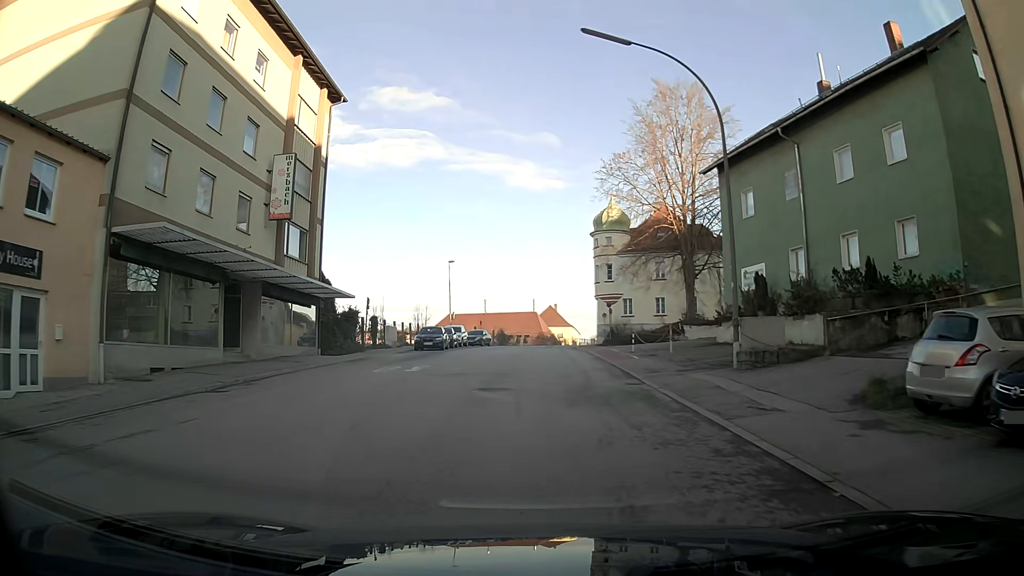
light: Day
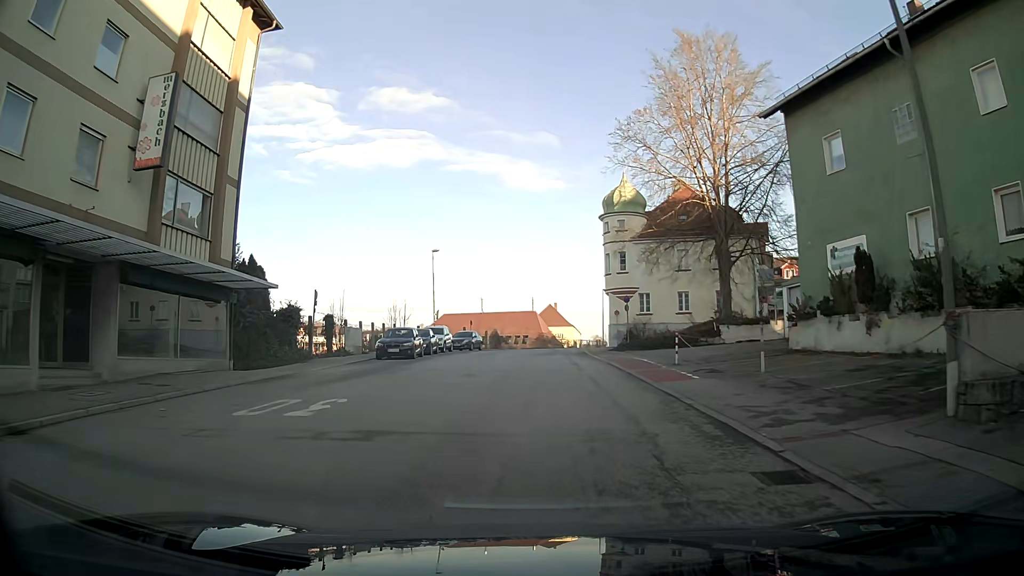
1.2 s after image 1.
(0.0, +9.5) m; 0°
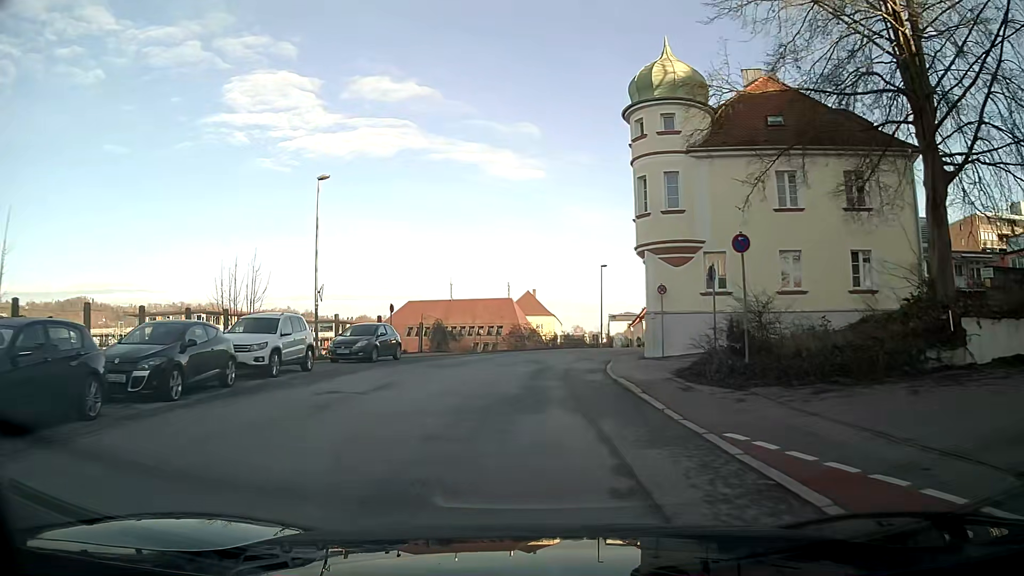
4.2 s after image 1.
(+0.6, +24.5) m; +2°
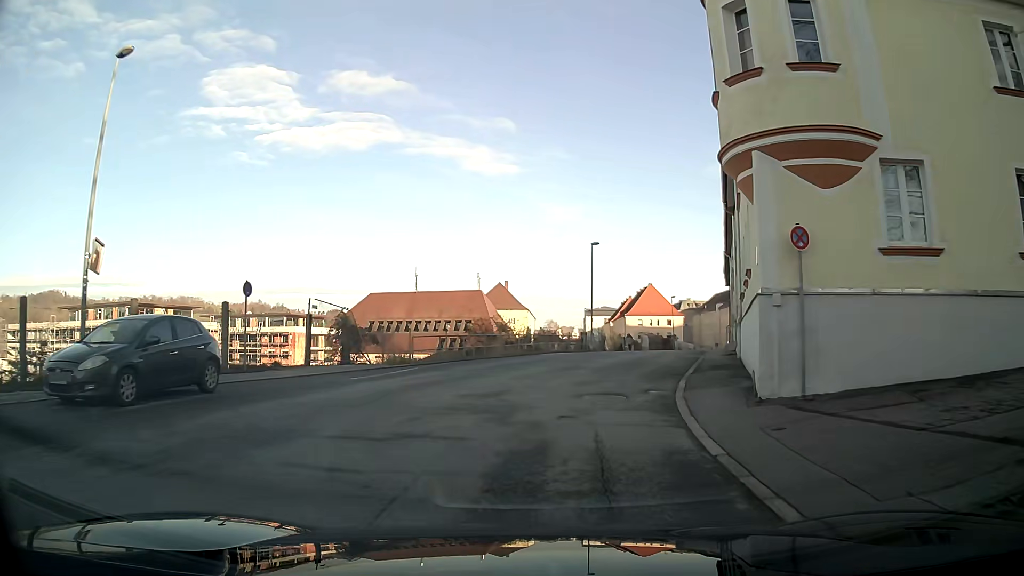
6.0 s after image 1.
(+0.3, +14.9) m; +3°
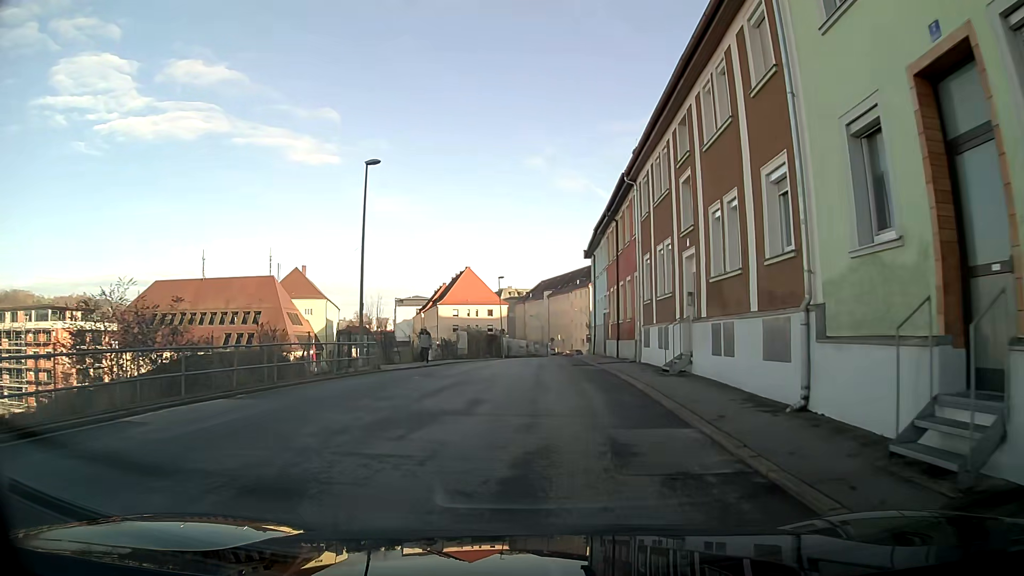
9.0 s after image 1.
(+3.3, +23.7) m; +15°
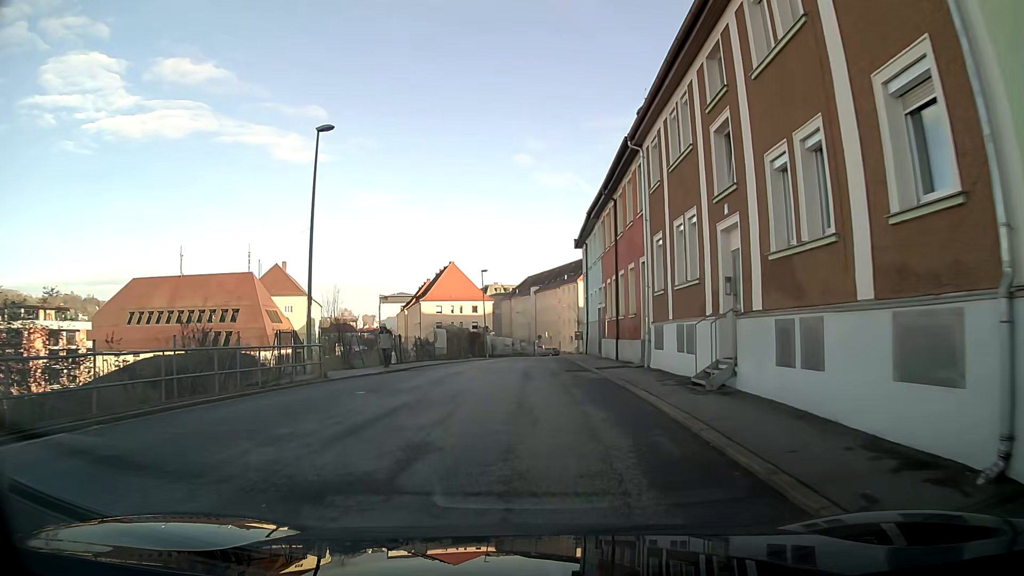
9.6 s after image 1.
(0.0, +4.6) m; +1°
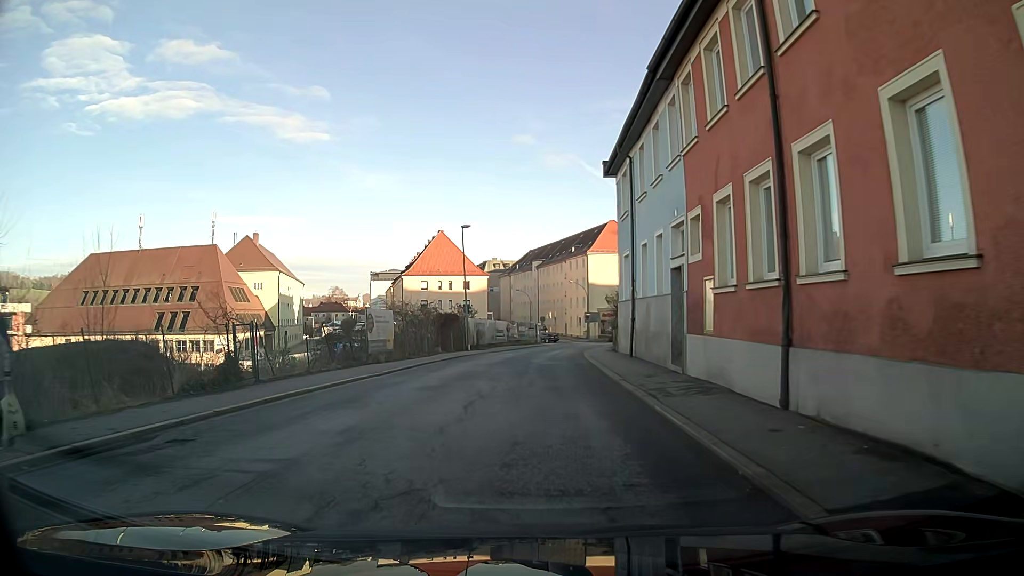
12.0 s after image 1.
(0.0, +18.0) m; -1°
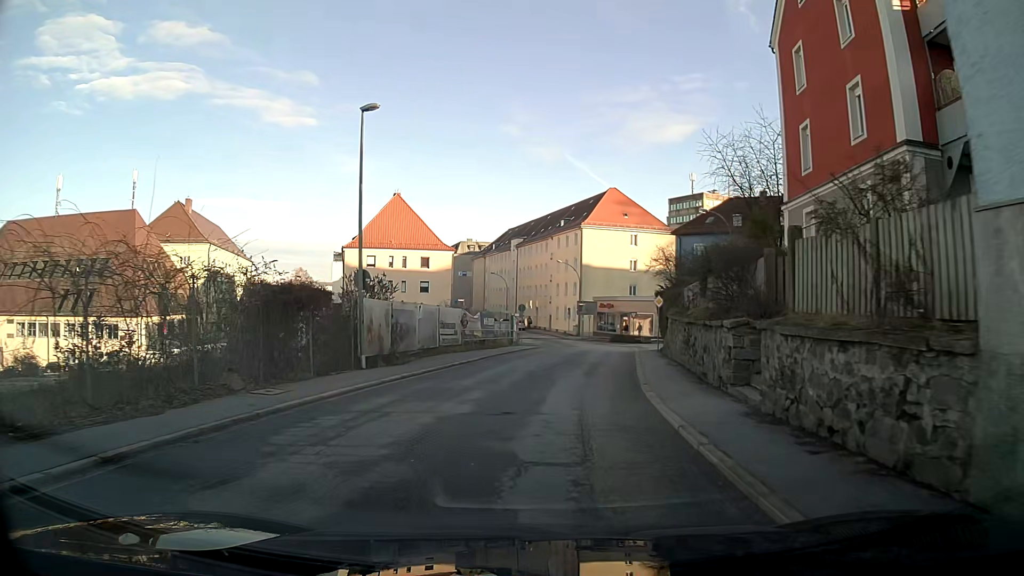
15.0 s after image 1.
(+0.4, +22.9) m; +3°
(0, +10) (+1, +20) (+2, +30) (+4, +40) (+4, +50) (+4, +60) (+2, +70) (-1, +79) (-4, +89) (-7, +98) m
